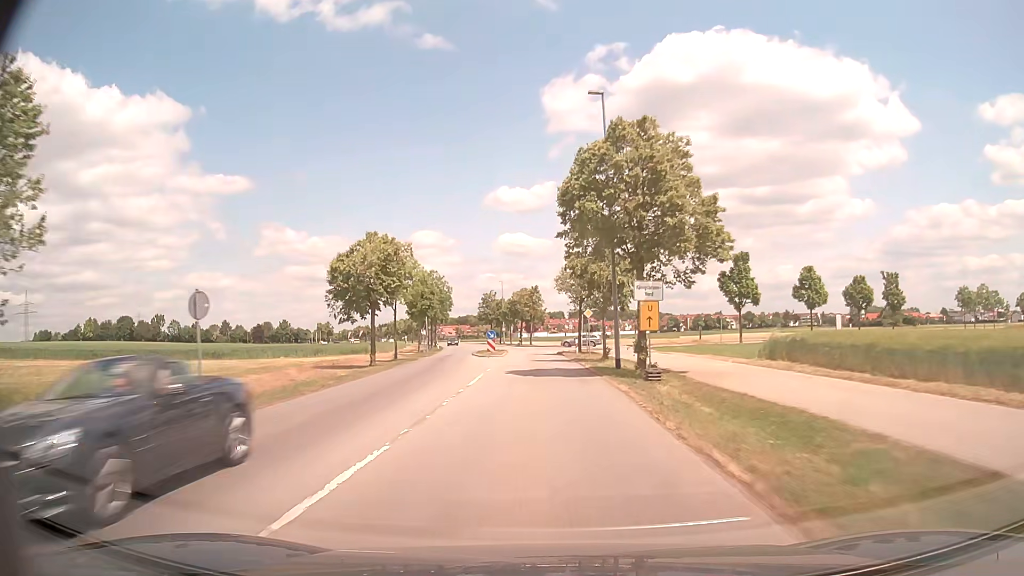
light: Day
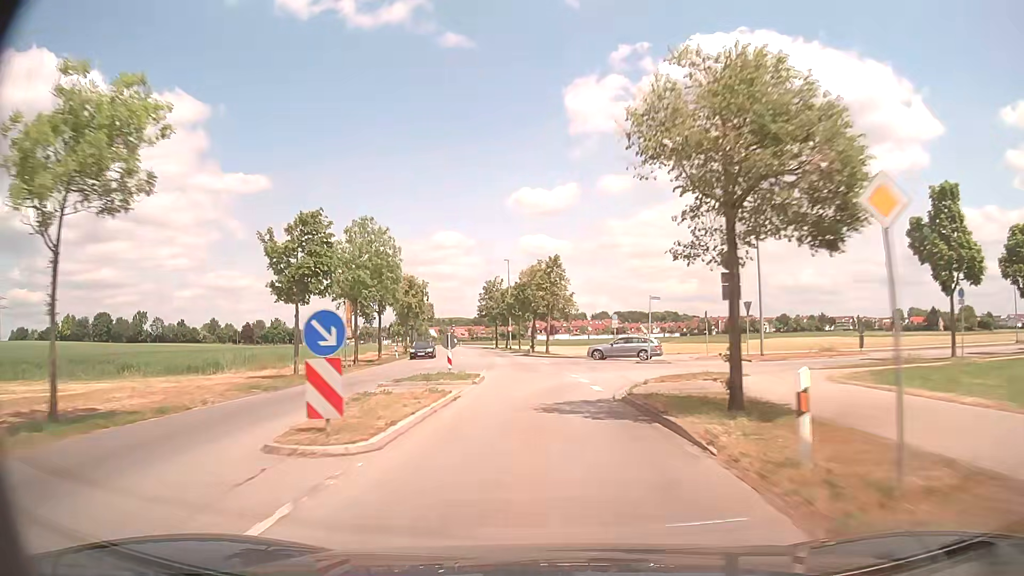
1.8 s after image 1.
(-0.5, +34.8) m; -1°
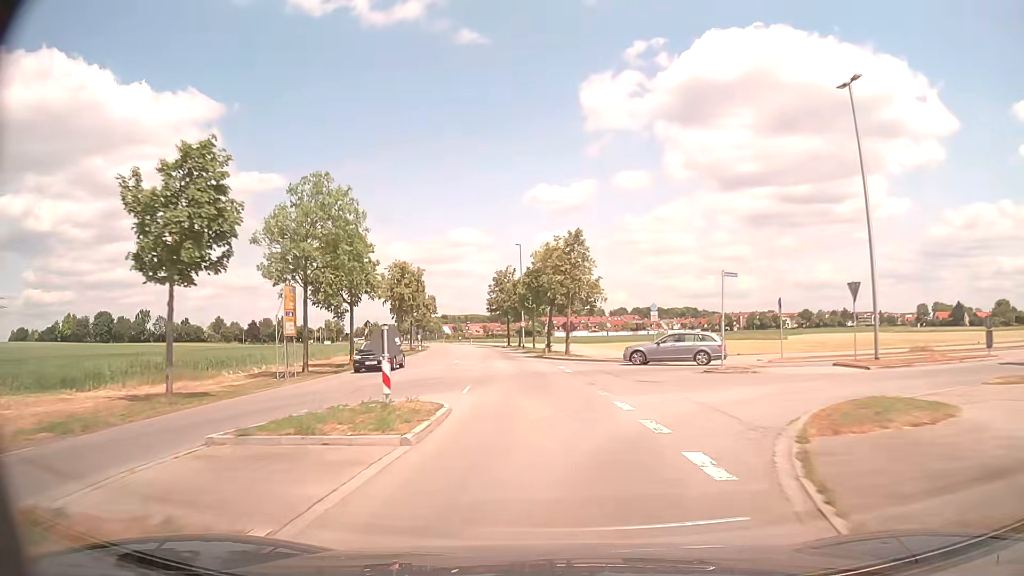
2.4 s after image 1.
(-0.2, +11.4) m; -1°
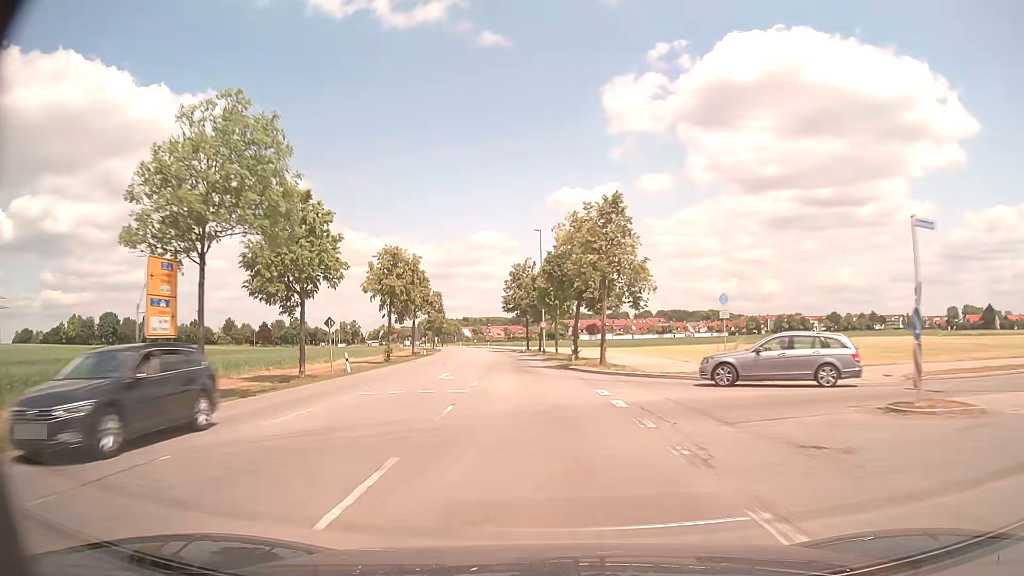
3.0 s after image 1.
(-0.2, +11.4) m; -2°
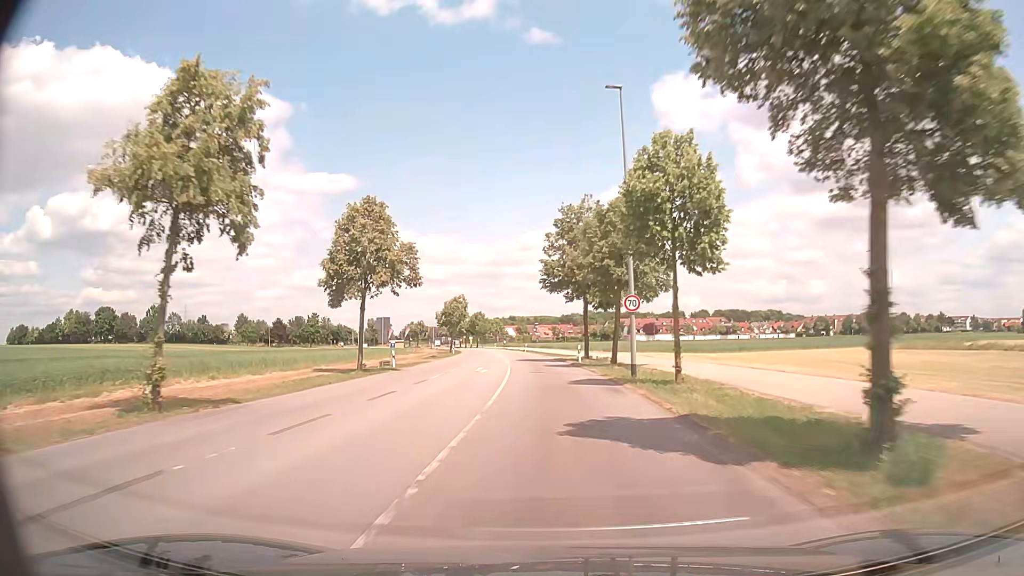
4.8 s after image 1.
(-1.5, +34.5) m; -4°
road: tertiary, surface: asphalt
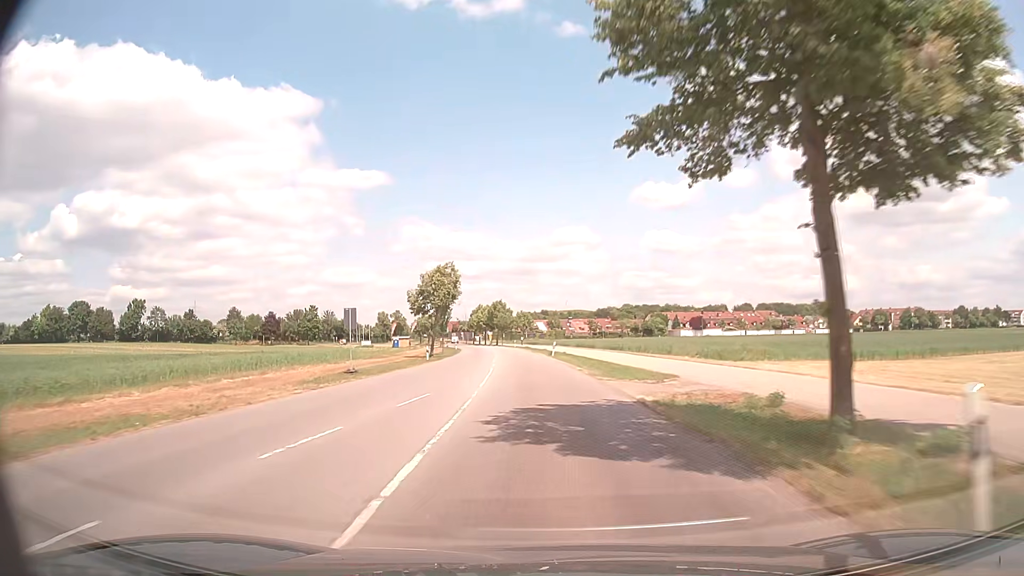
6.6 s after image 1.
(-0.6, +35.1) m; -3°
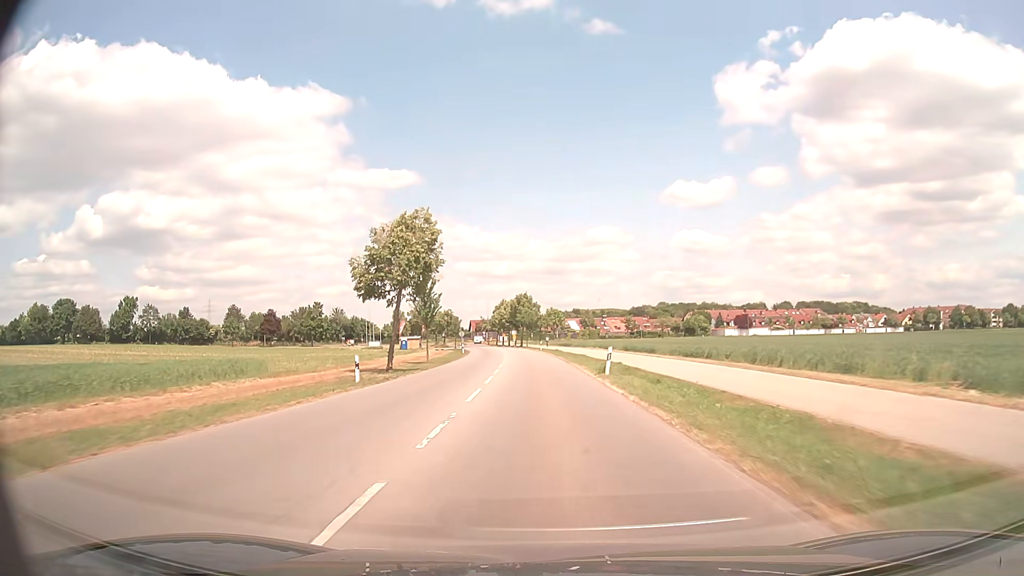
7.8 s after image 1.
(-0.5, +23.7) m; -2°
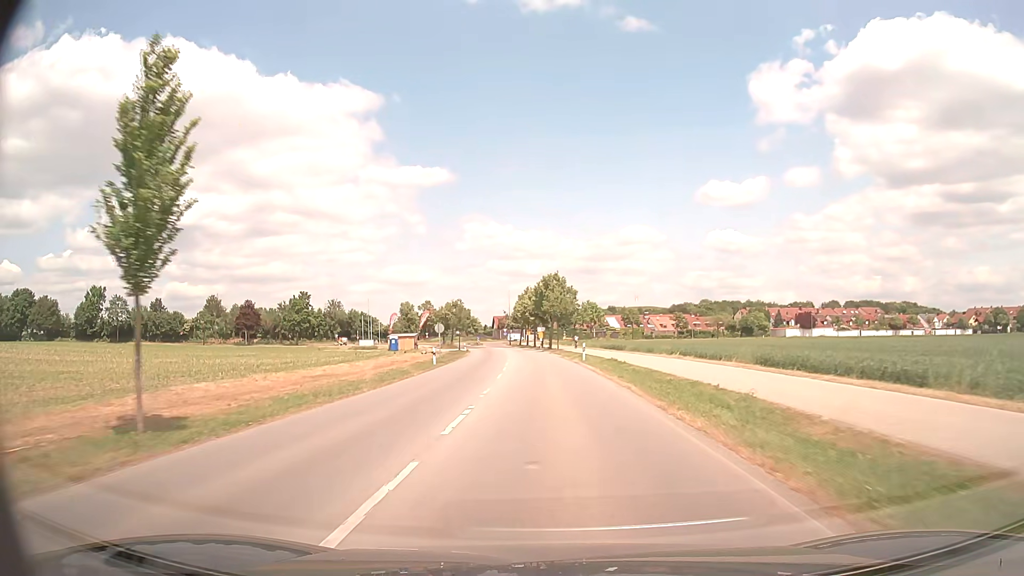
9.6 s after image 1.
(-1.0, +34.8) m; -3°
(0, +10) (0, +20) (0, +30) (-1, +40) (-1, +50) (-2, +60) (-3, +70) (-4, +80) (-5, +90) (-6, +100) m
